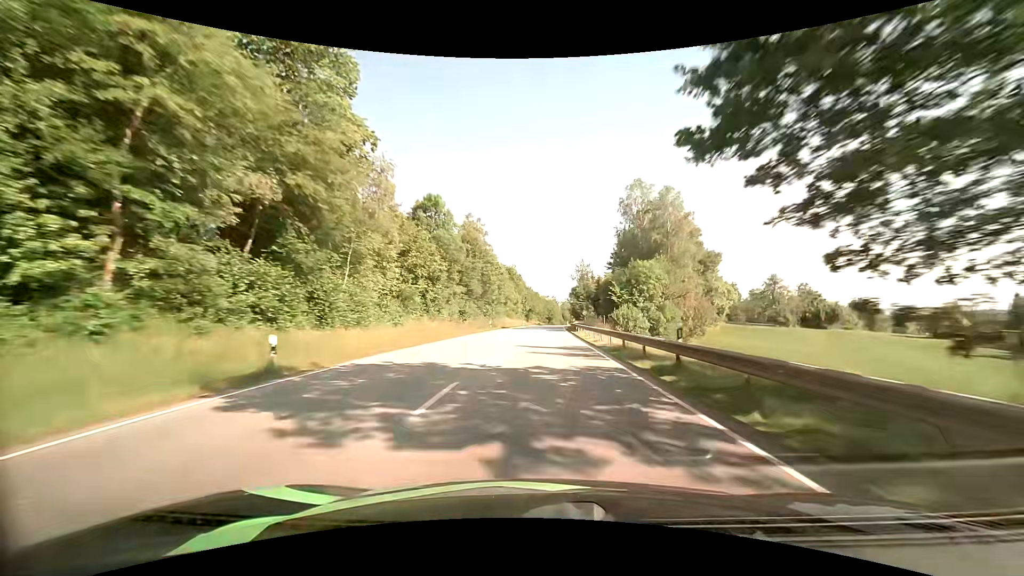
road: primary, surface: asphalt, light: Day
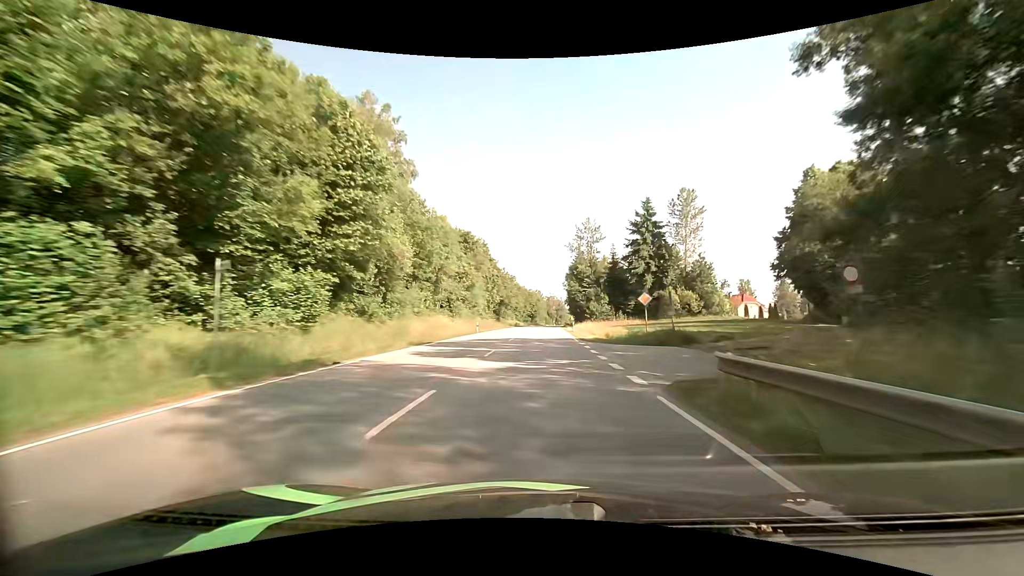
(+1.0, +61.1) m; +2°
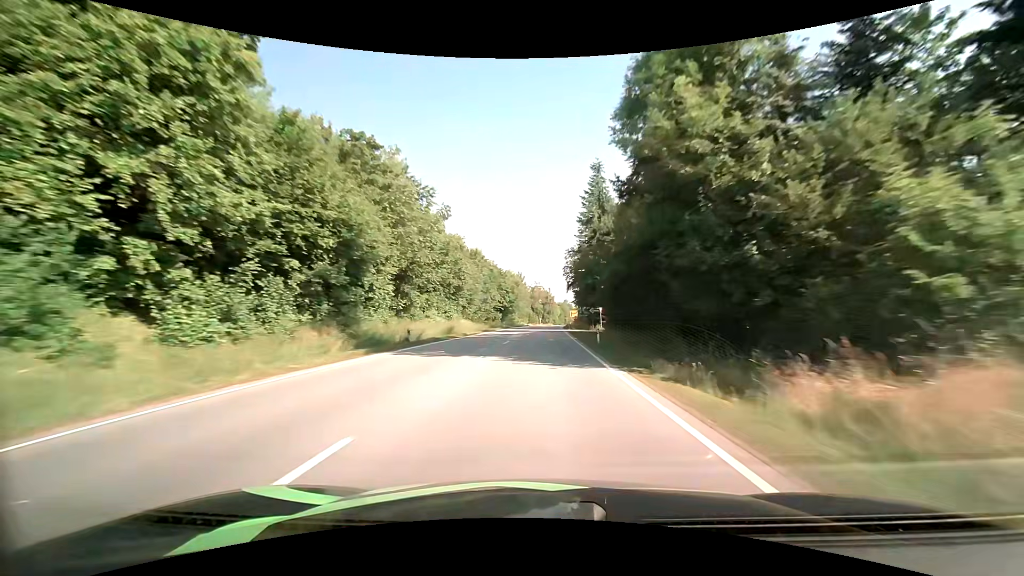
(+1.4, +75.8) m; +2°
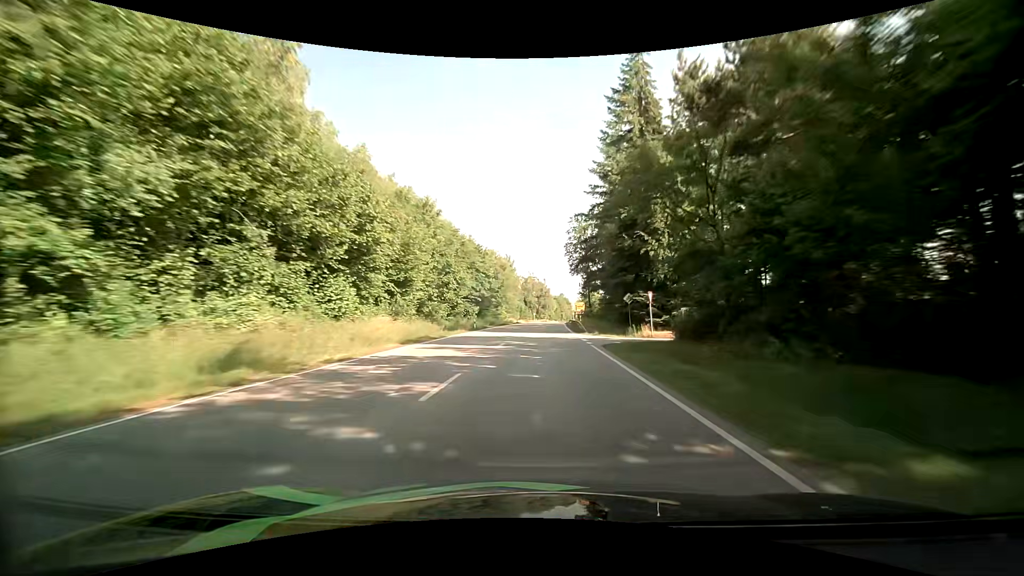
(+0.2, +30.1) m; +1°
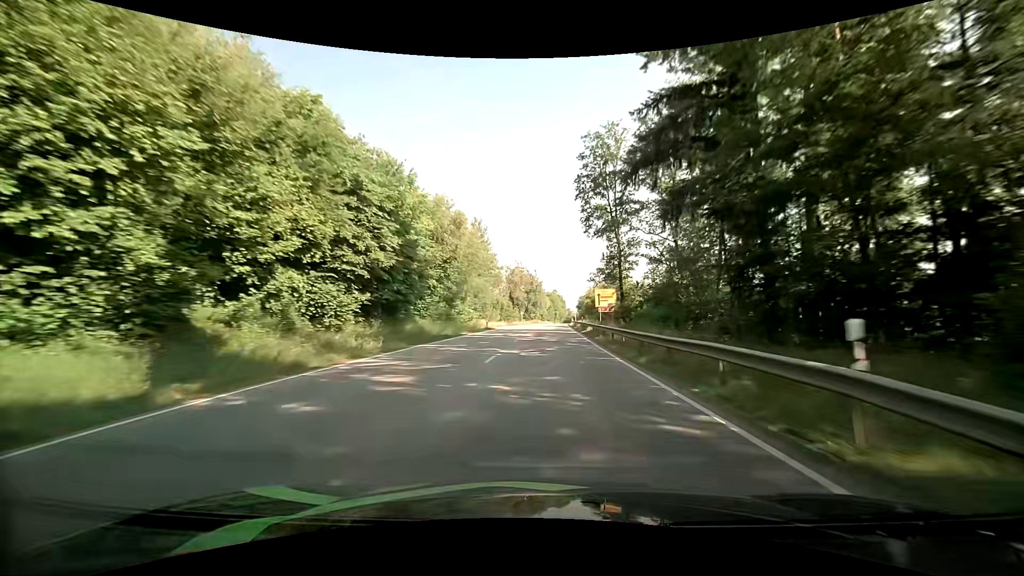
(+0.3, +42.0) m; +1°
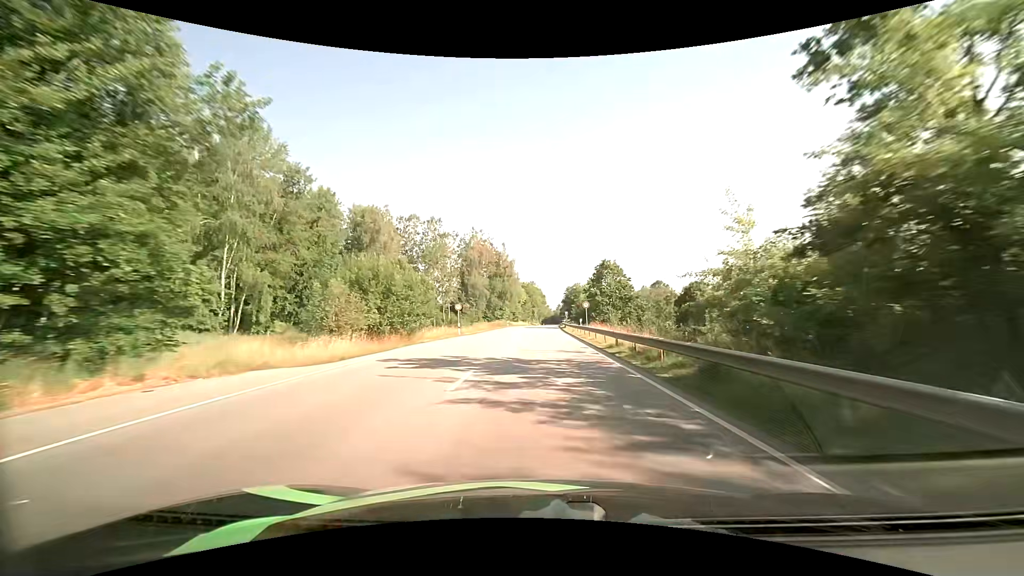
(+1.5, +64.0) m; +3°
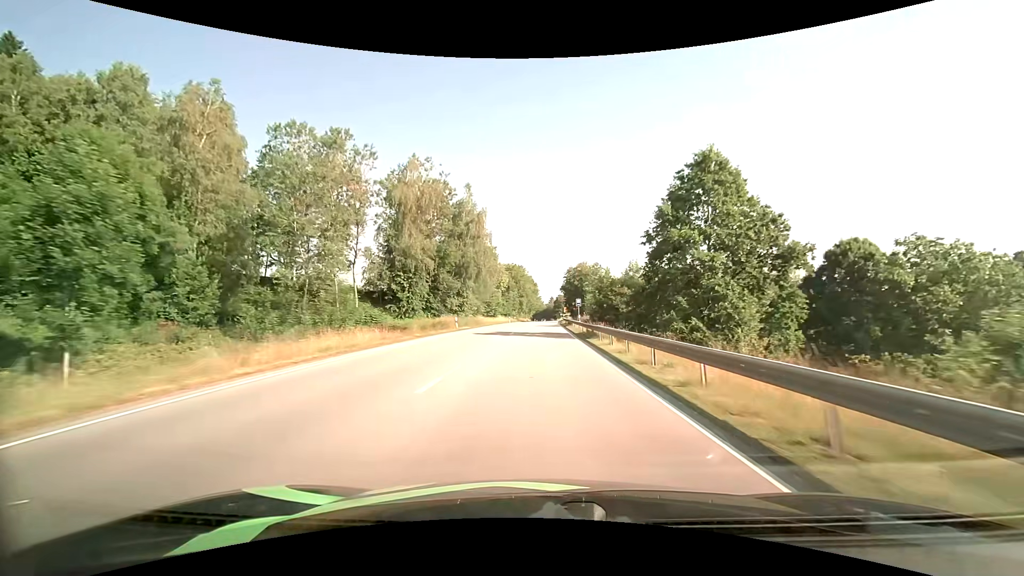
(+0.3, +48.5) m; +1°
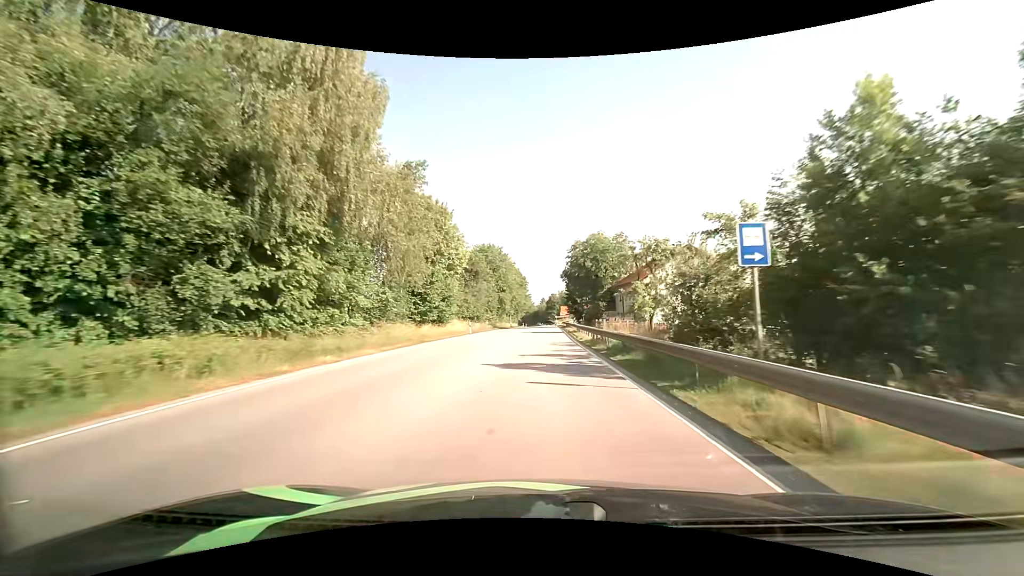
(+0.3, +43.9) m; +1°
(0, +10) (0, +20) (0, +30) (0, +40) (0, +50) (0, +60) (0, +70) (+1, +80) (+1, +90) (+1, +100) m
